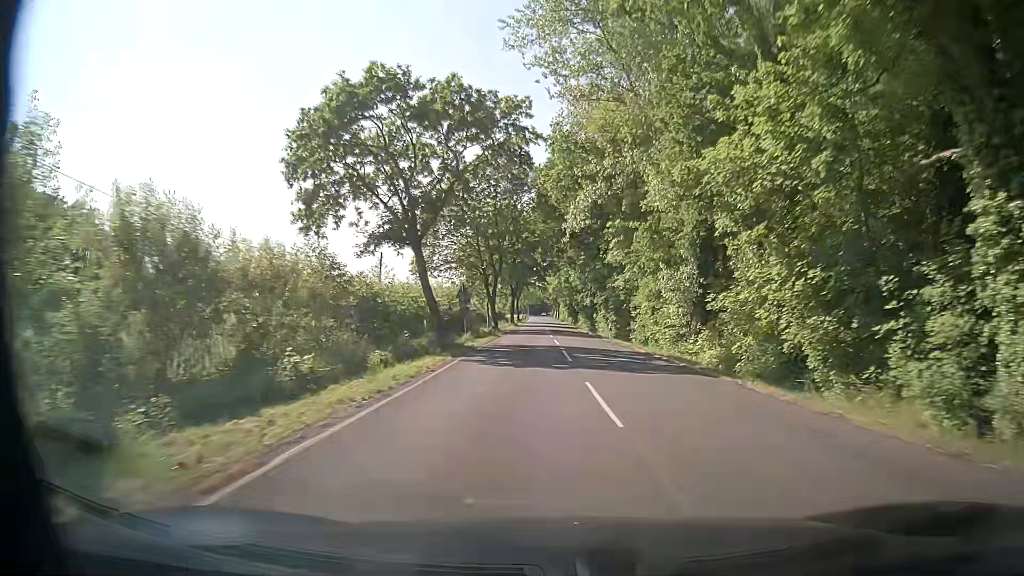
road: secondary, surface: asphalt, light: Day
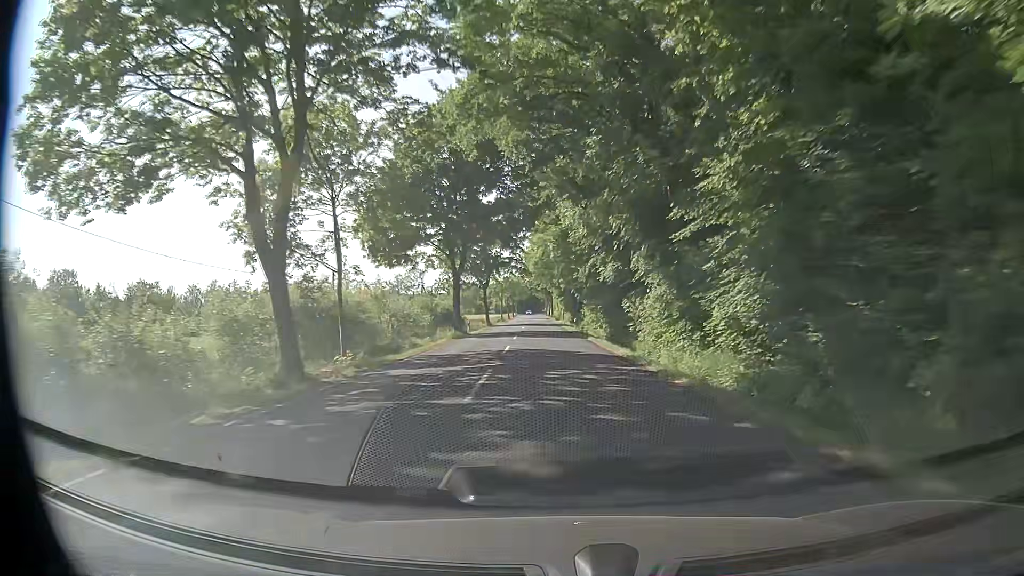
(+1.1, +45.8) m; +1°
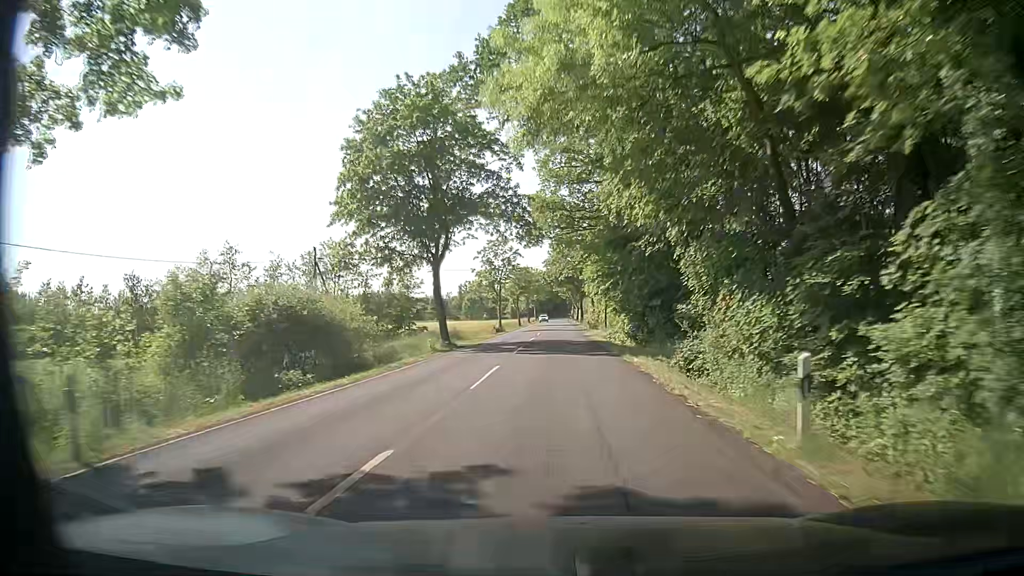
(-0.7, +45.7) m; -1°
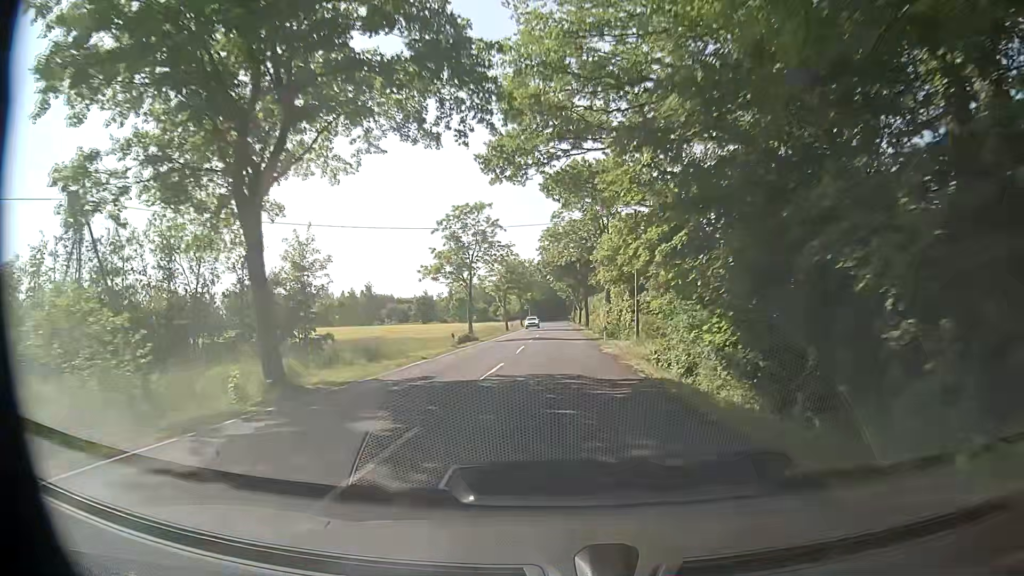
(-0.4, +22.9) m; -1°
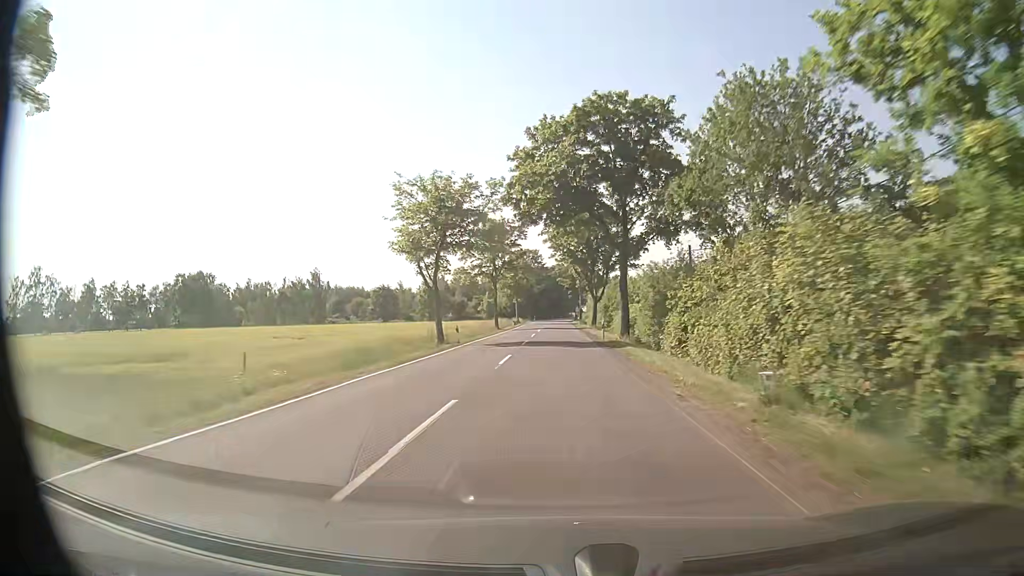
(-0.3, +45.7) m; 0°
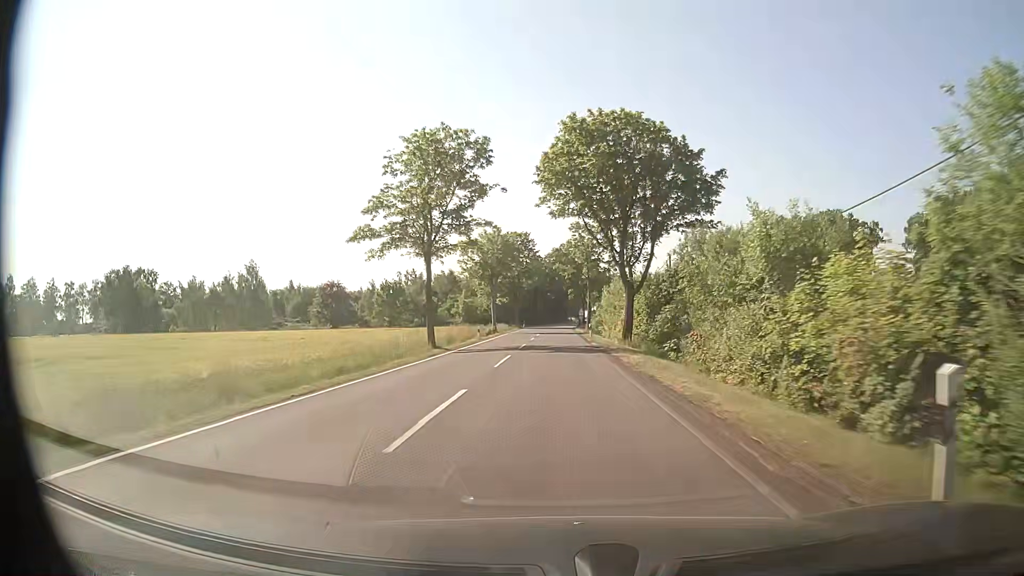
(-0.2, +34.3) m; 0°
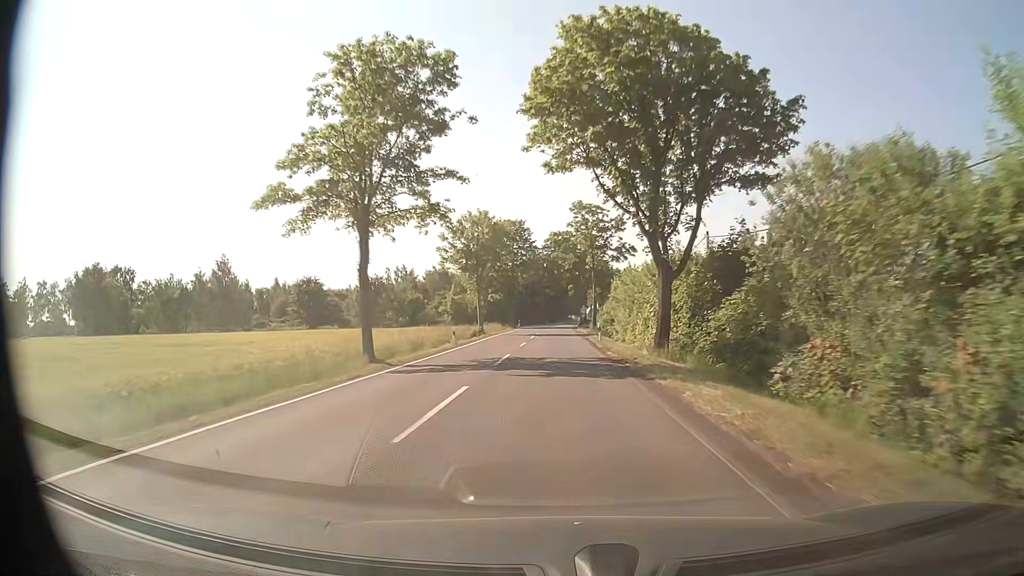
(0.0, +11.4) m; 0°
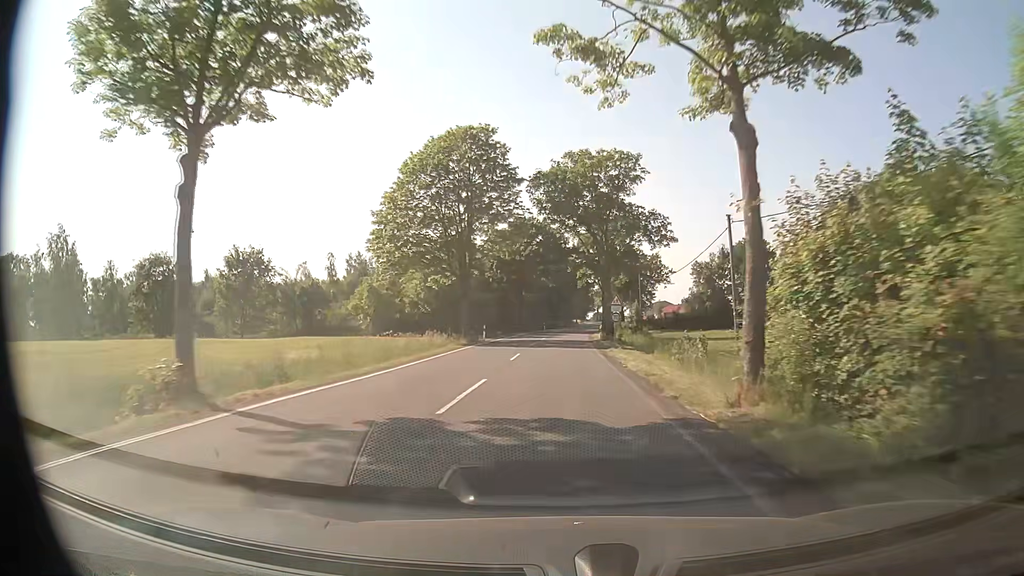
(0.0, +45.8) m; 0°
(0, +10) (0, +20) (0, +30) (0, +40) (+1, +50) (+1, +60) (+2, +70) (+2, +80) (+3, +90) (+4, +100) m
